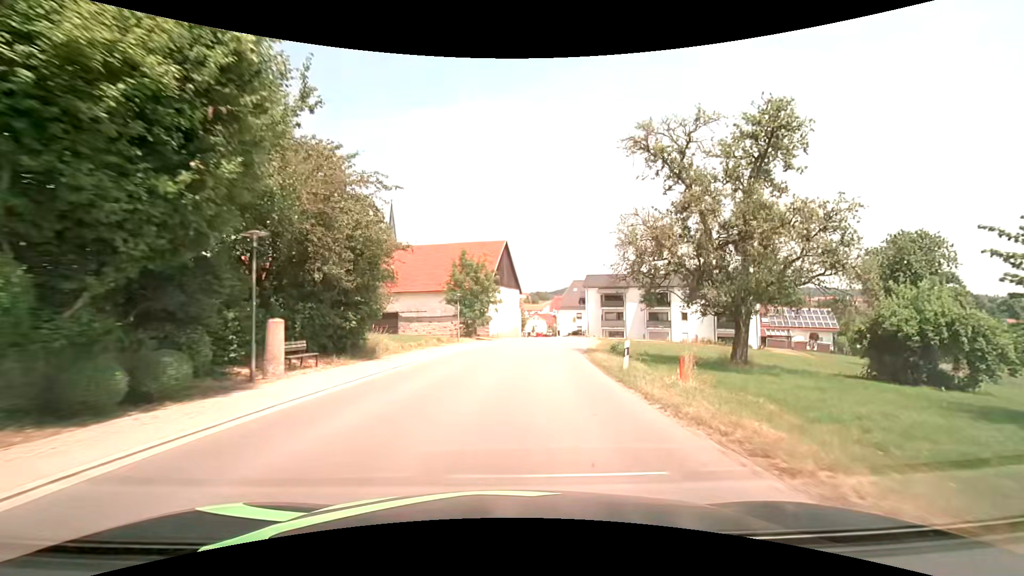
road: tertiary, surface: asphalt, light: Day
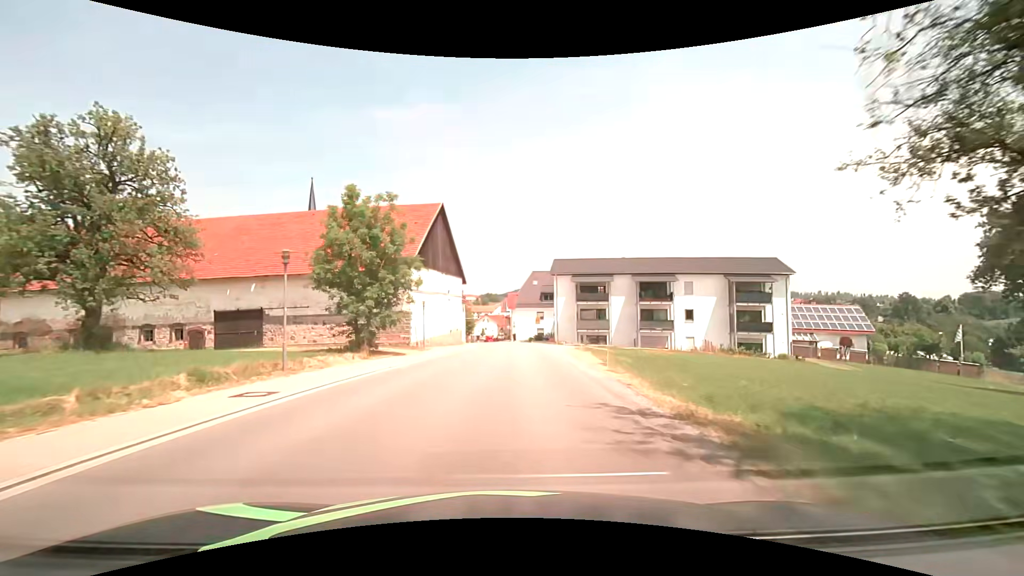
(+1.2, +22.8) m; +6°
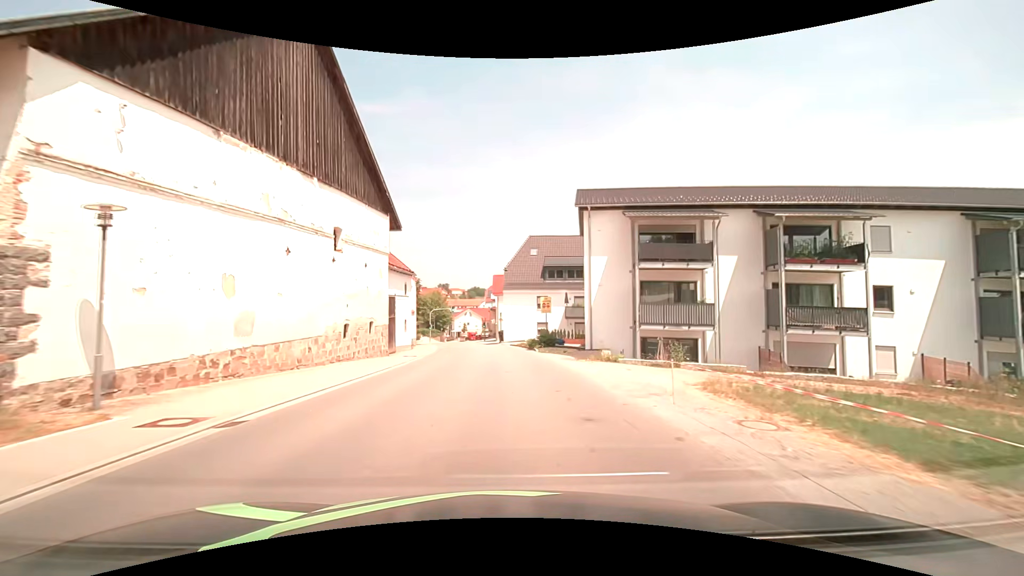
(+0.6, +30.6) m; +1°
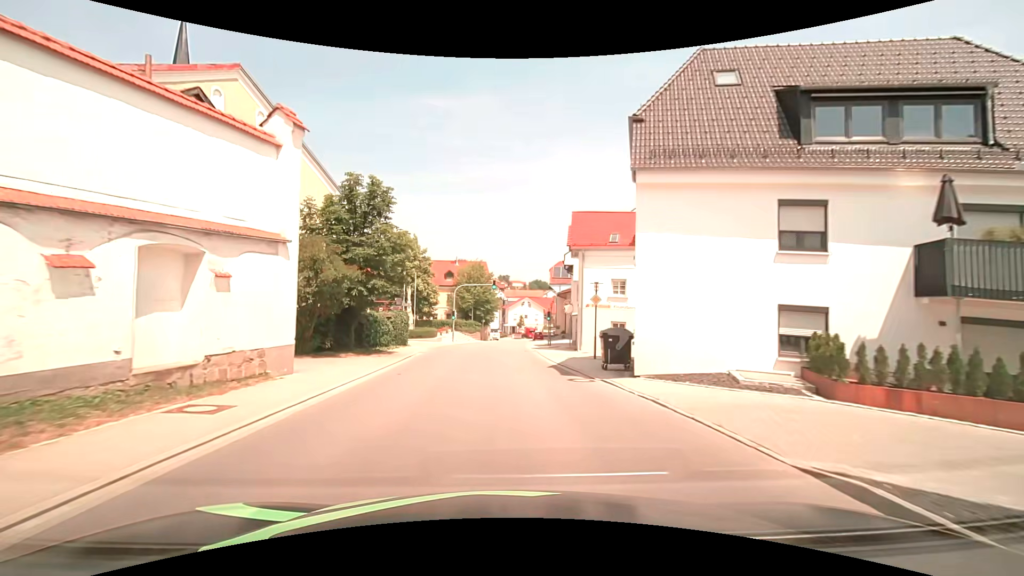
(-1.8, +38.2) m; -7°
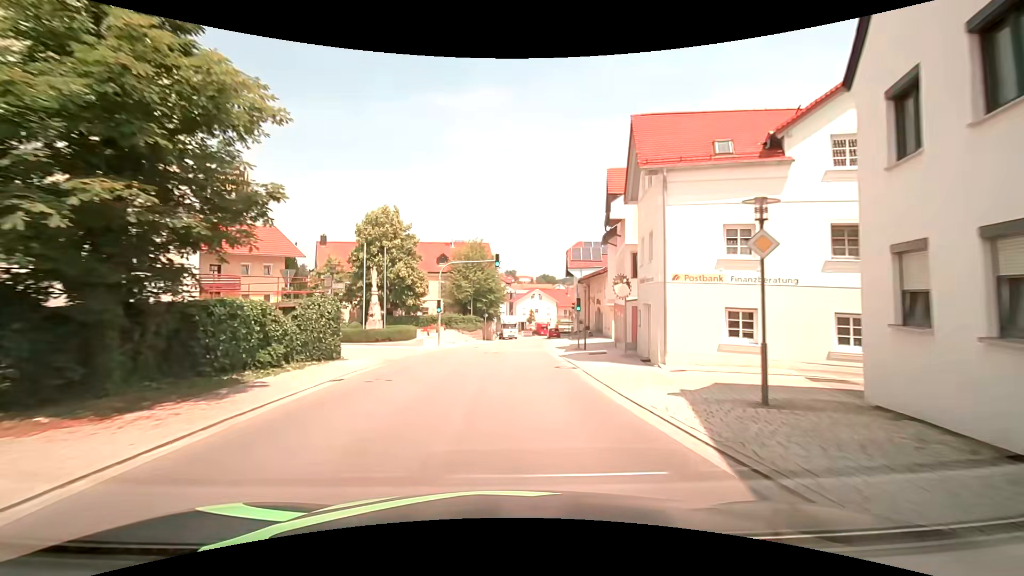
(-0.2, +15.4) m; -1°
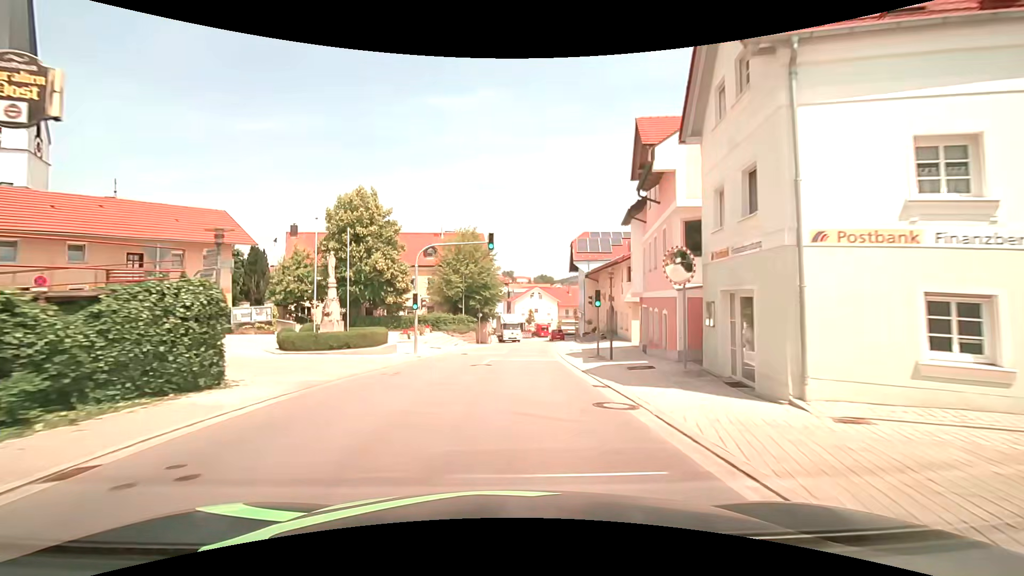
(0.0, +7.7) m; 0°
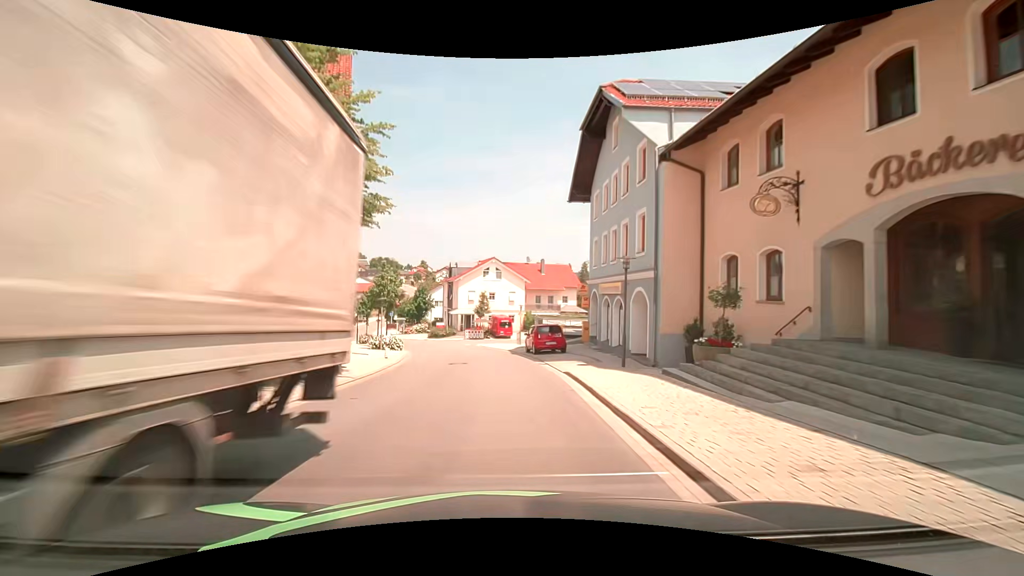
(+2.2, +38.1) m; +6°
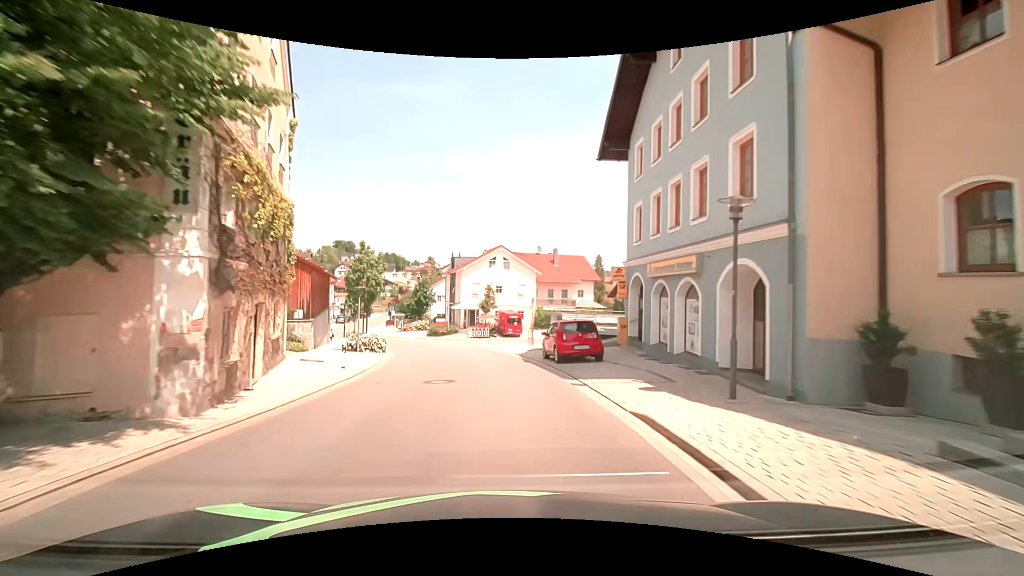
(-0.1, +7.6) m; -1°
(0, +10) (-1, +20) (-3, +30) (-5, +39) (-9, +49) (-13, +58) (-17, +67) (-21, +76) (-24, +86) (-26, +95) m
